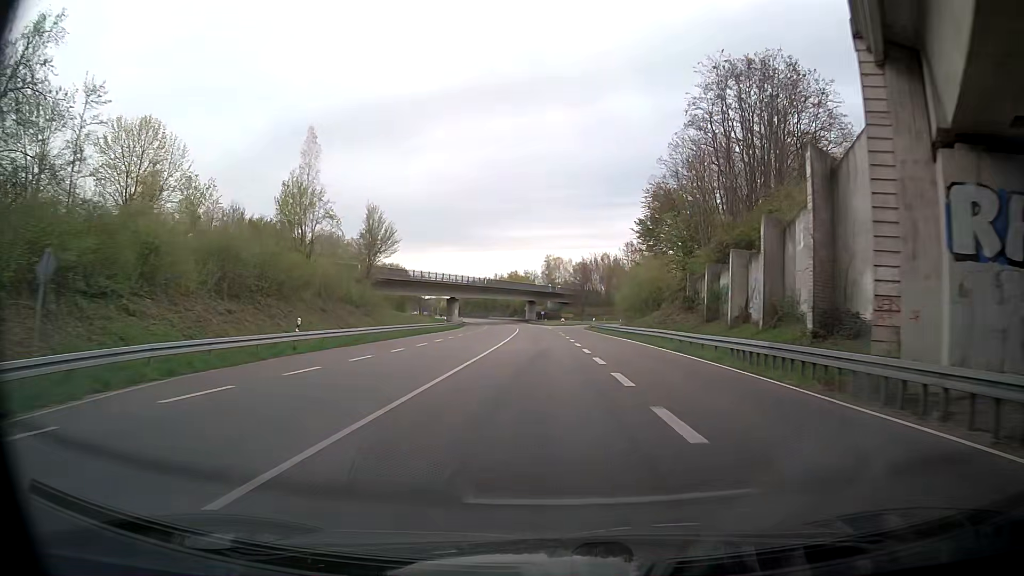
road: primary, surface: asphalt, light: Day
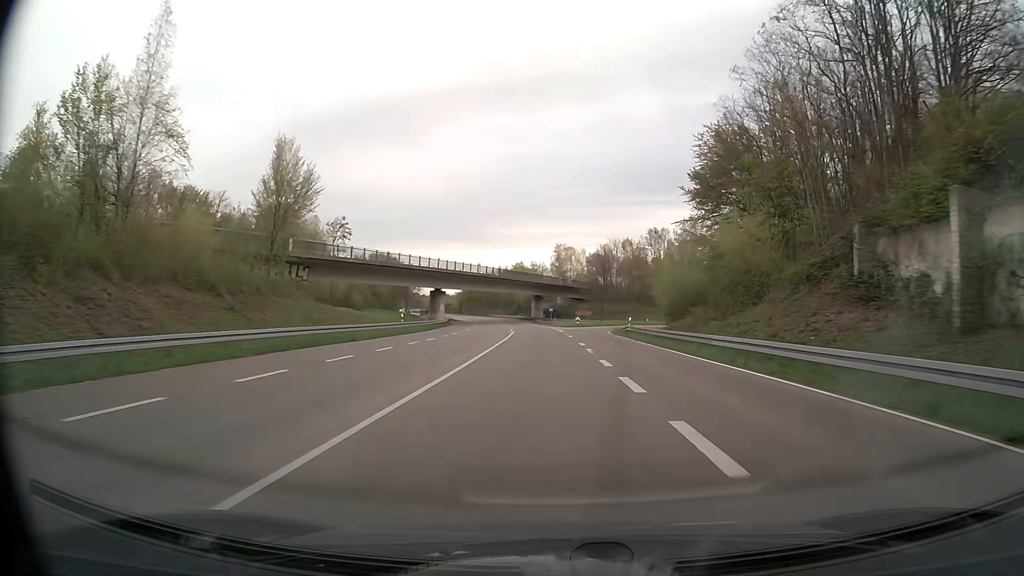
(-0.3, +26.2) m; -1°
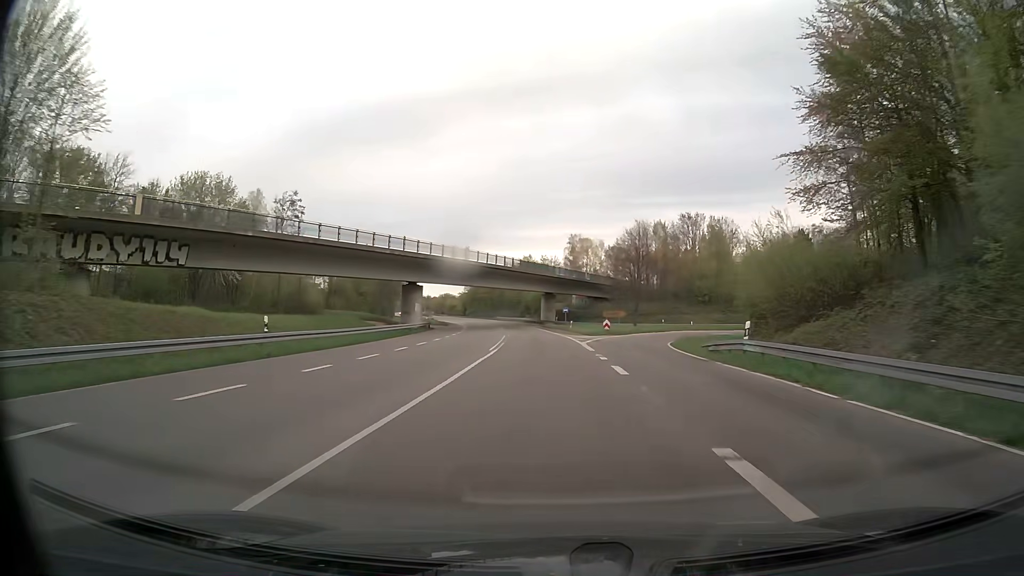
(-0.1, +26.2) m; -1°
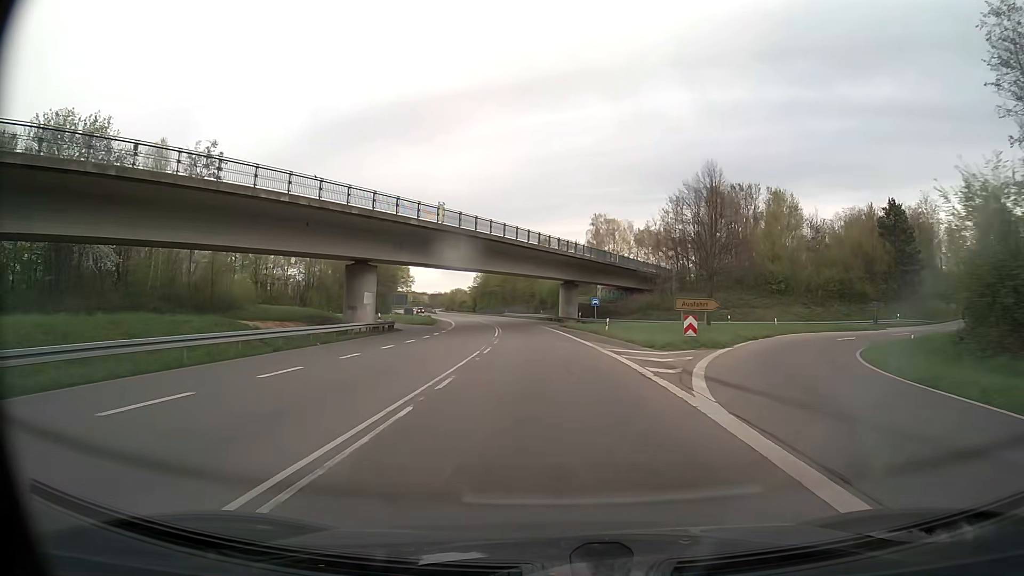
(-0.3, +26.1) m; -1°
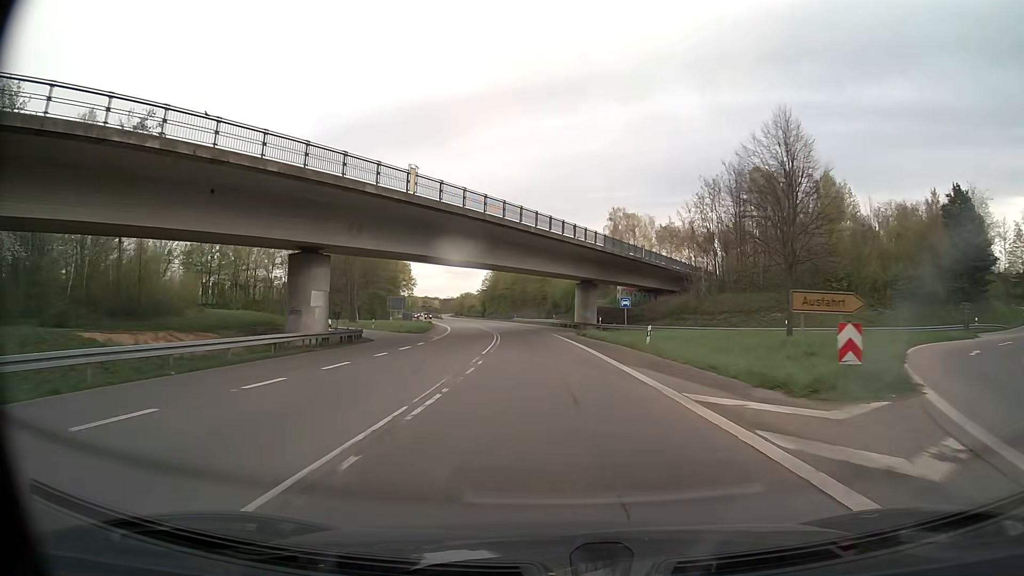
(-0.2, +13.1) m; -1°
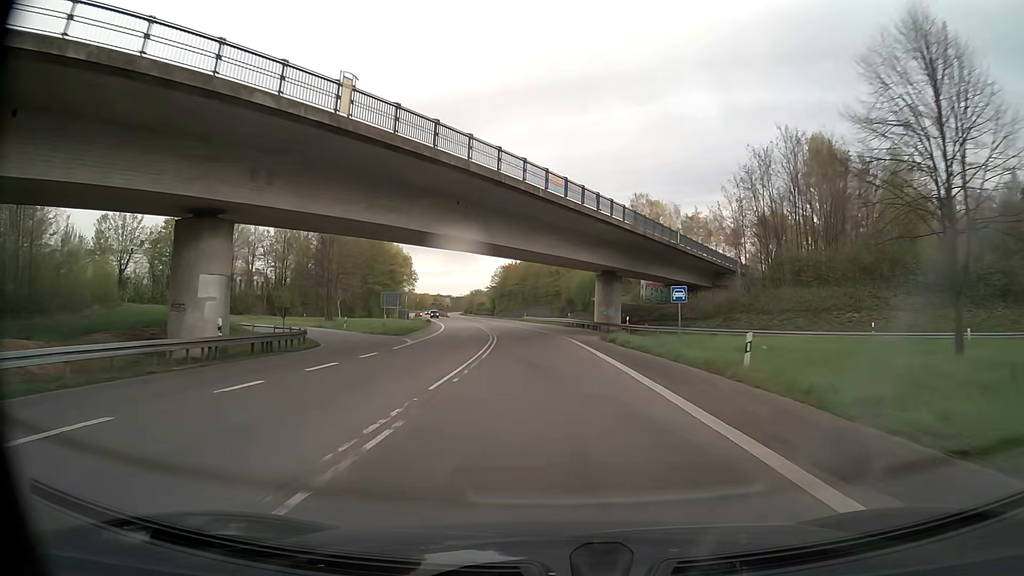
(-0.2, +13.1) m; -1°
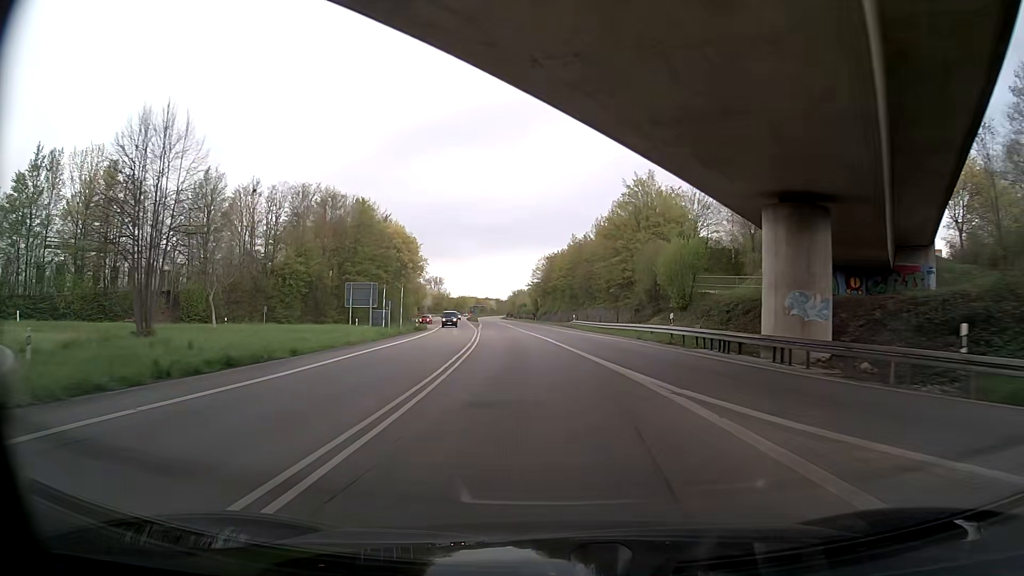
(-1.3, +39.3) m; -4°
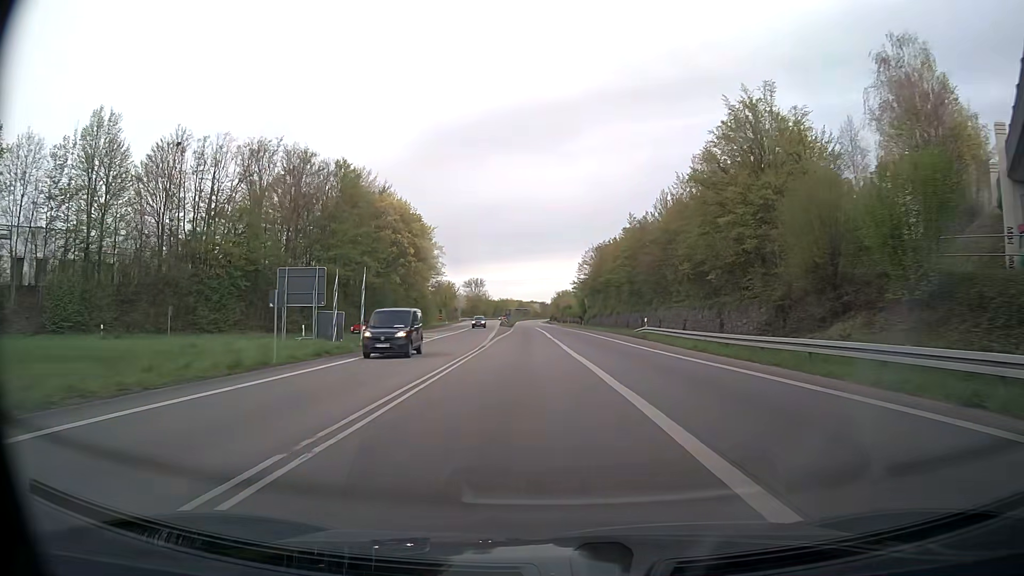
(-0.9, +26.3) m; -4°
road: trunk
(0, +10) (0, +20) (-1, +30) (-1, +40) (-2, +50) (-2, +60) (-3, +70) (-3, +80) (-4, +90) (-4, +100) m
